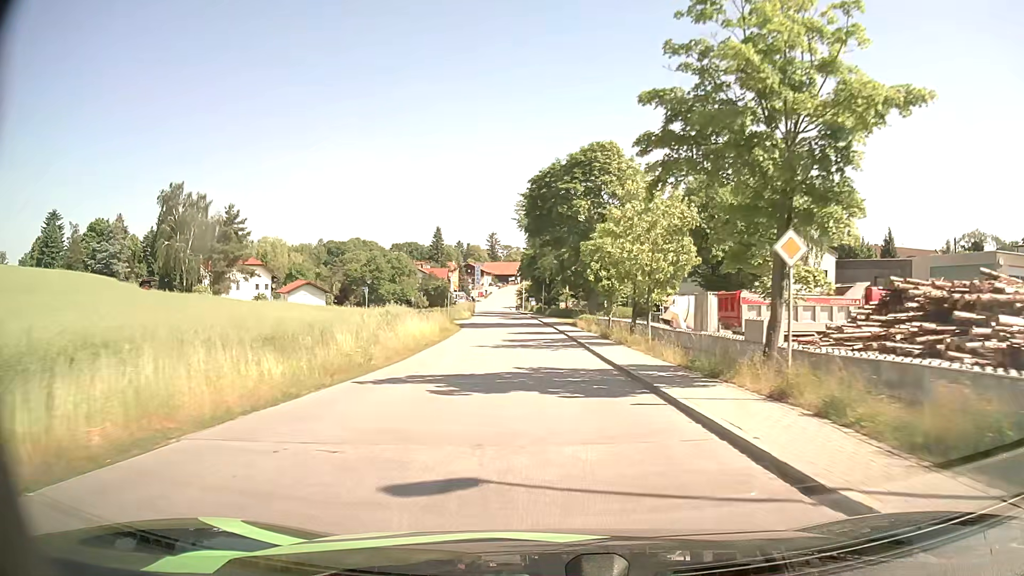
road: residential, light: Day
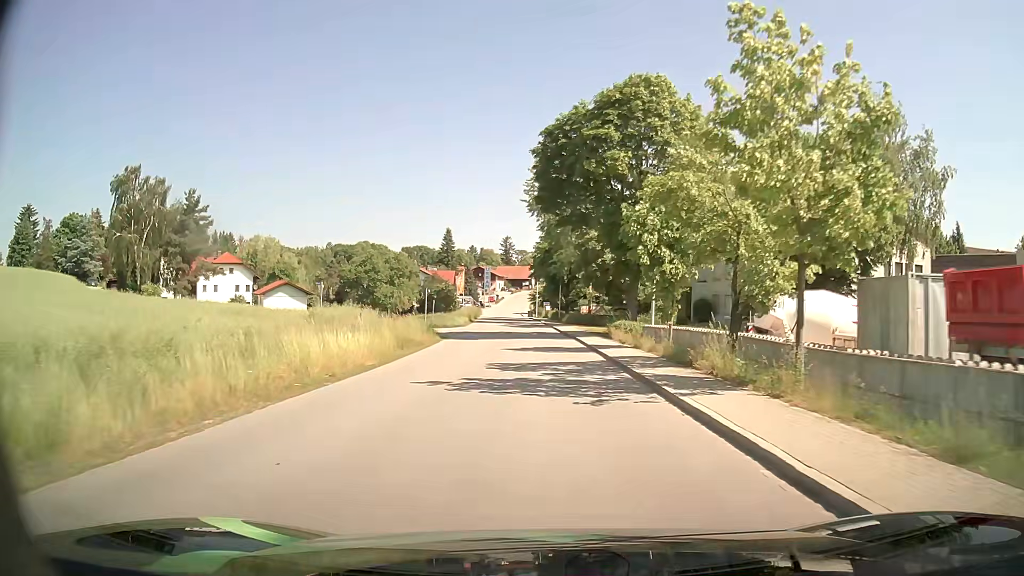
(-0.2, +14.8) m; -2°
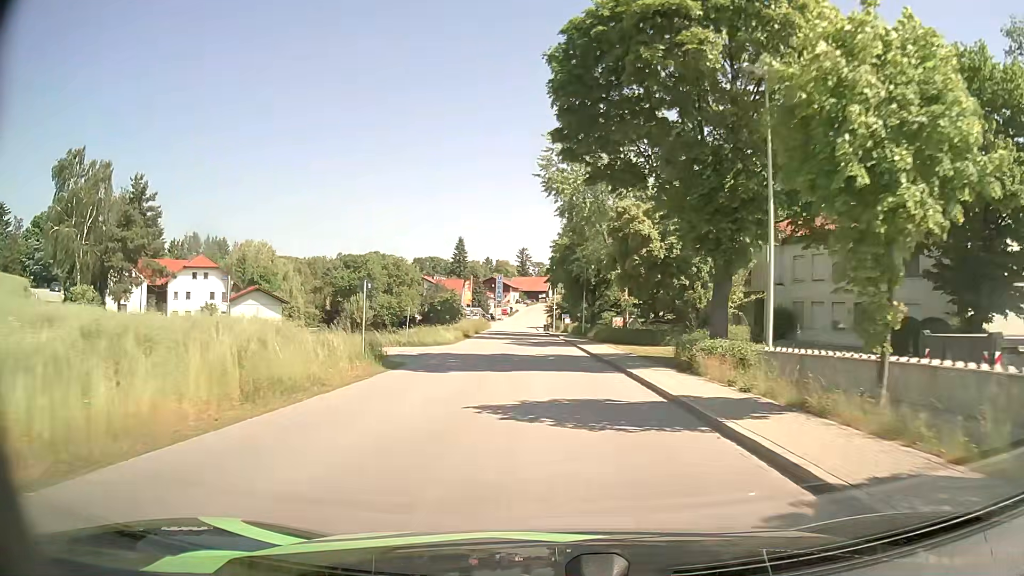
(-0.1, +14.7) m; -2°
(0, +10) (0, +20) (0, +30) (0, +40) (-1, +50) (-1, +60) (-1, +70) (-2, +80) (-2, +90) (-2, +100) m
